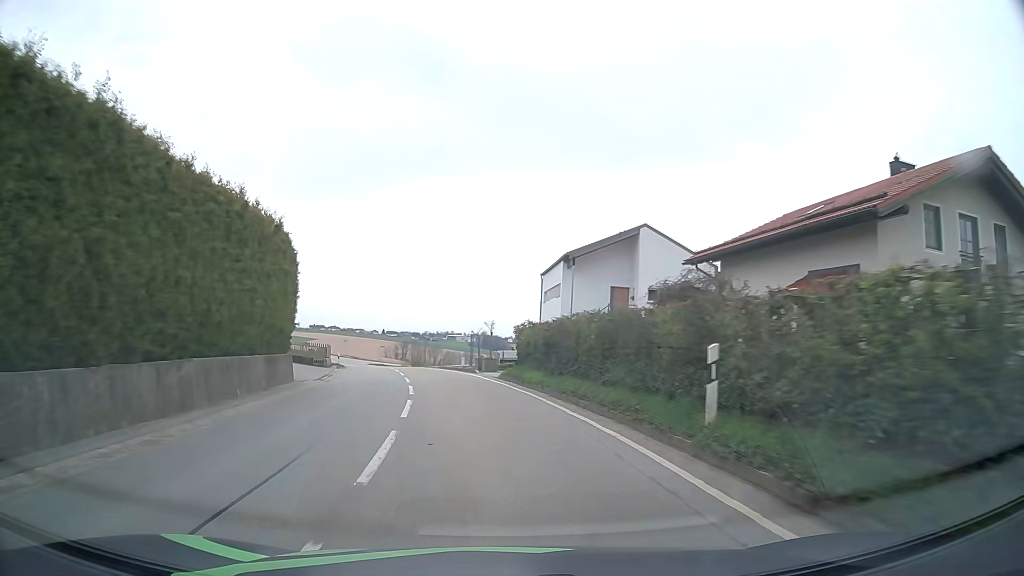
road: tertiary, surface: asphalt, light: Day
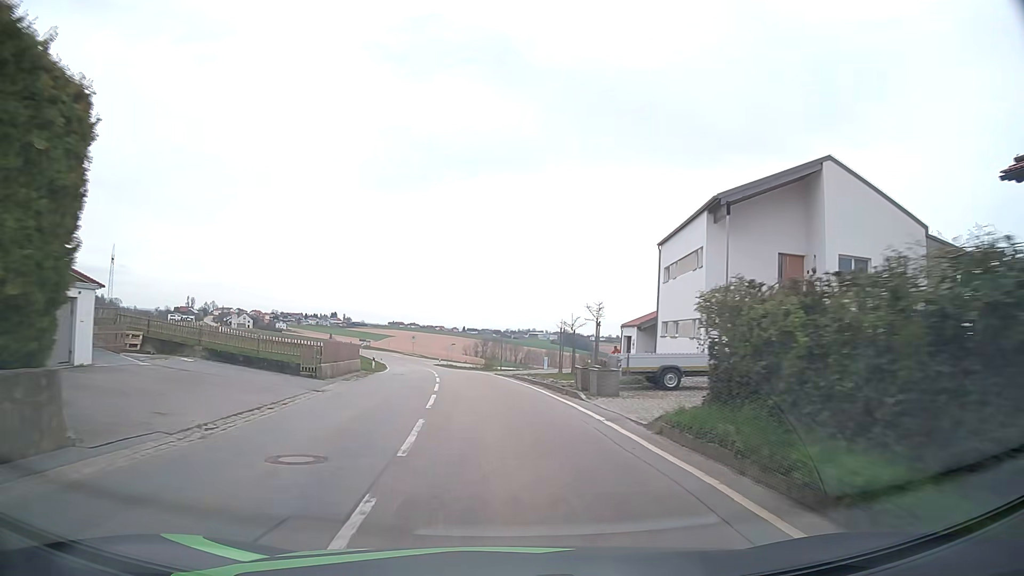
(-0.9, +16.5) m; -6°
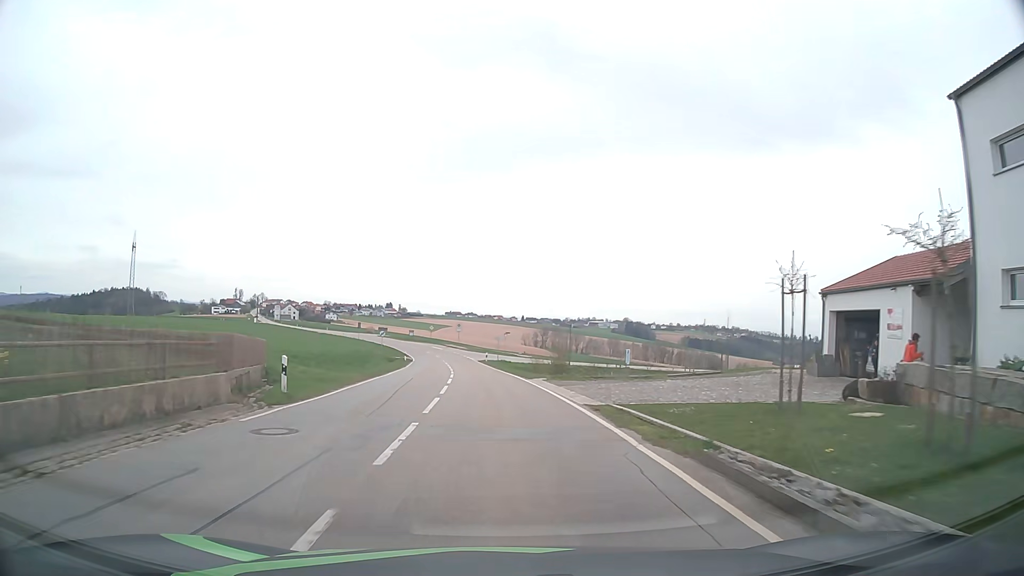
(-1.1, +25.1) m; -5°
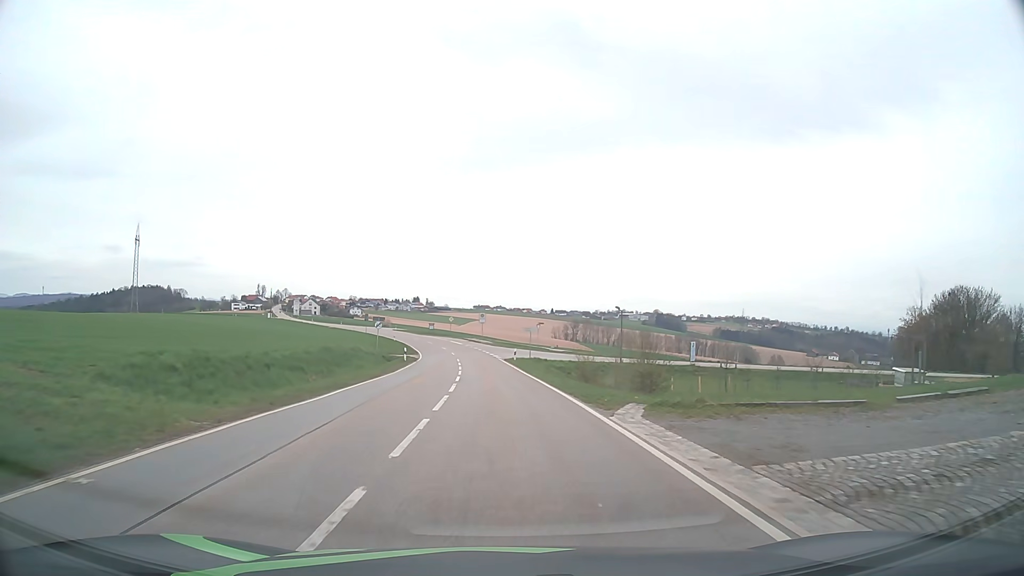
(-0.3, +17.0) m; -2°
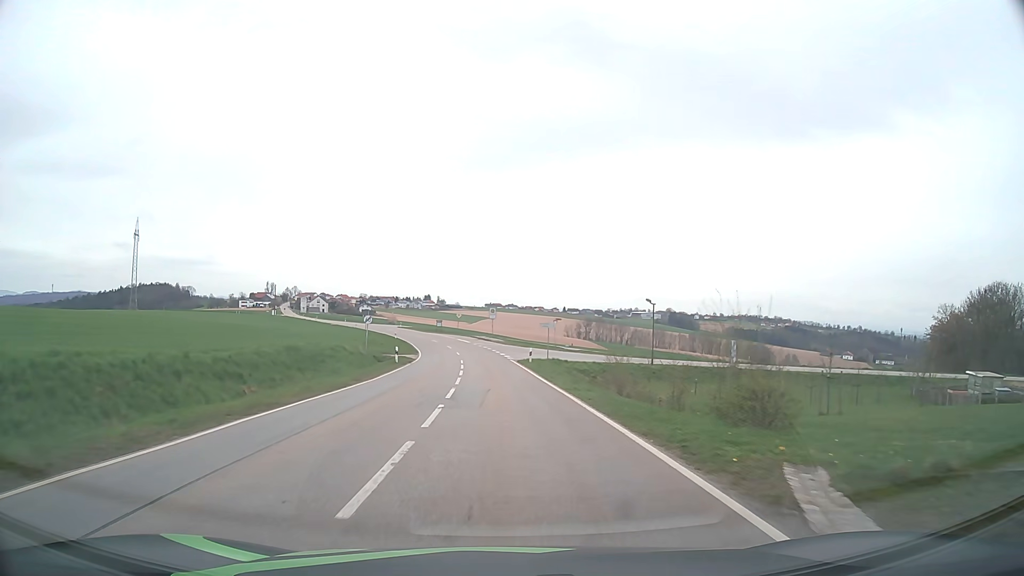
(-0.1, +8.7) m; -1°
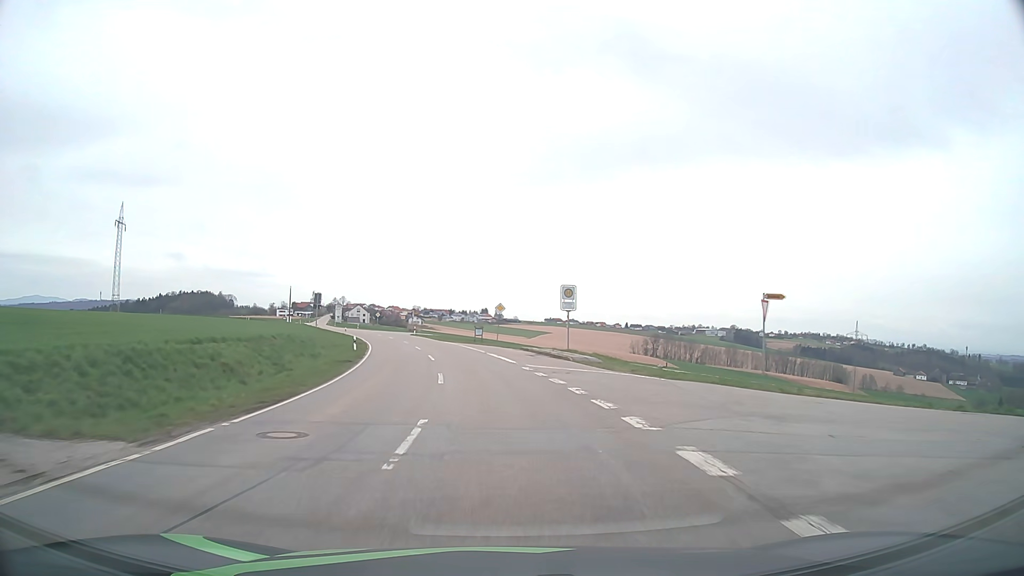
(-1.8, +46.5) m; -5°
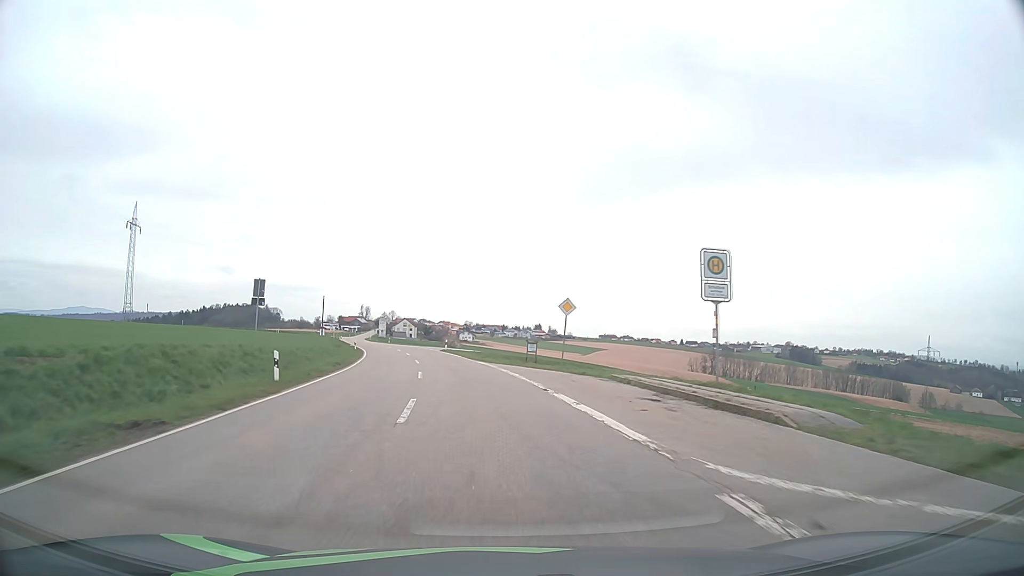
(-0.6, +20.4) m; -5°
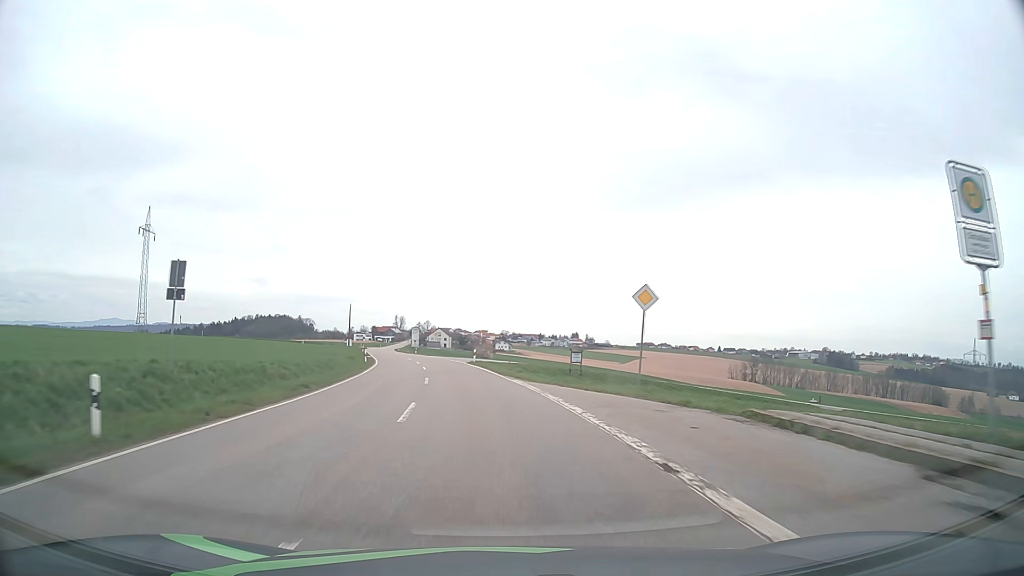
(-0.2, +10.5) m; -3°
(0, +10) (-1, +20) (-2, +30) (-3, +40) (-5, +50) (-7, +59) (-9, +69) (-11, +79) (-14, +89) (-16, +98) m
